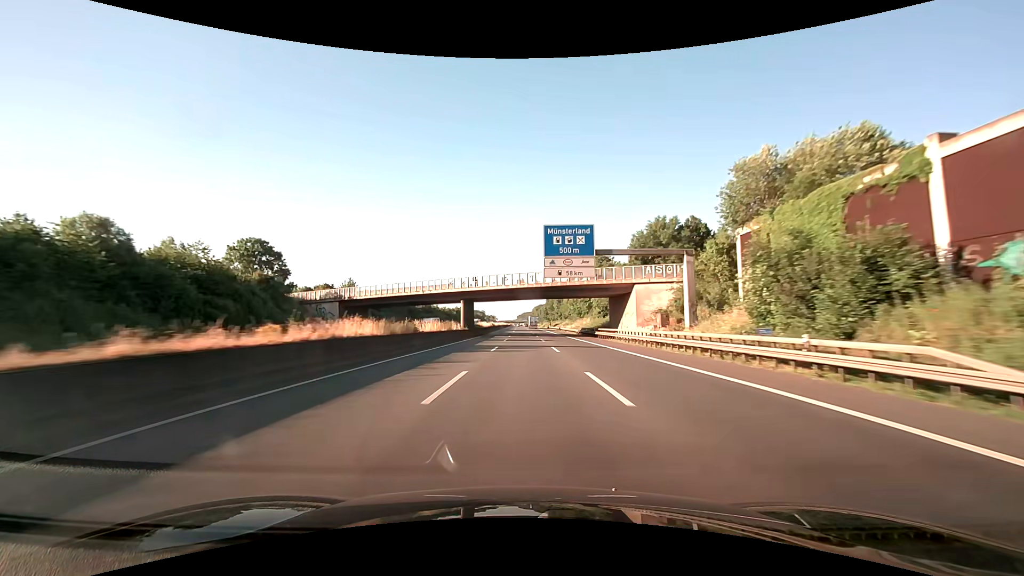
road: motorway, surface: asphalt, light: Day
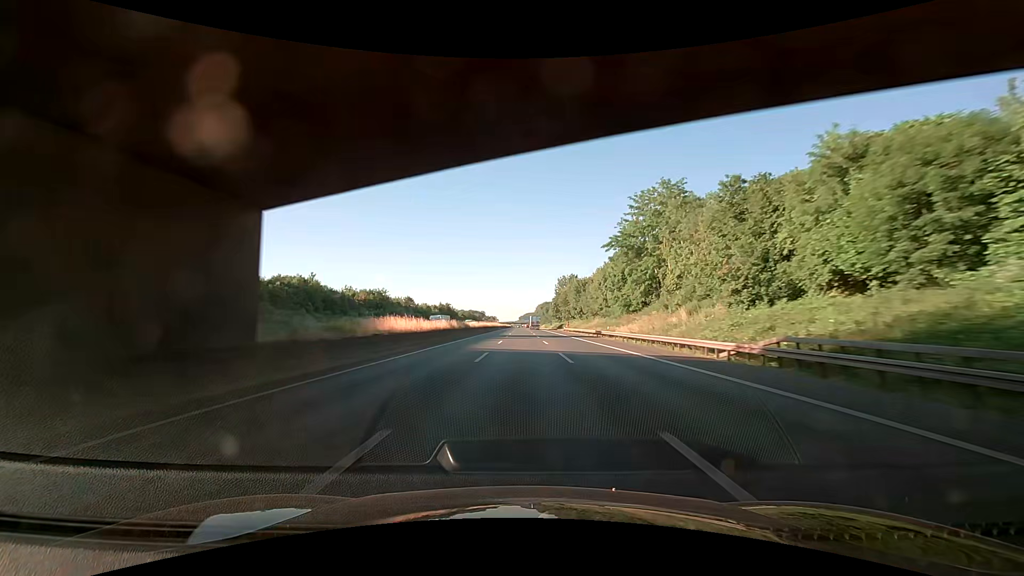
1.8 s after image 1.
(+0.1, +62.0) m; 0°
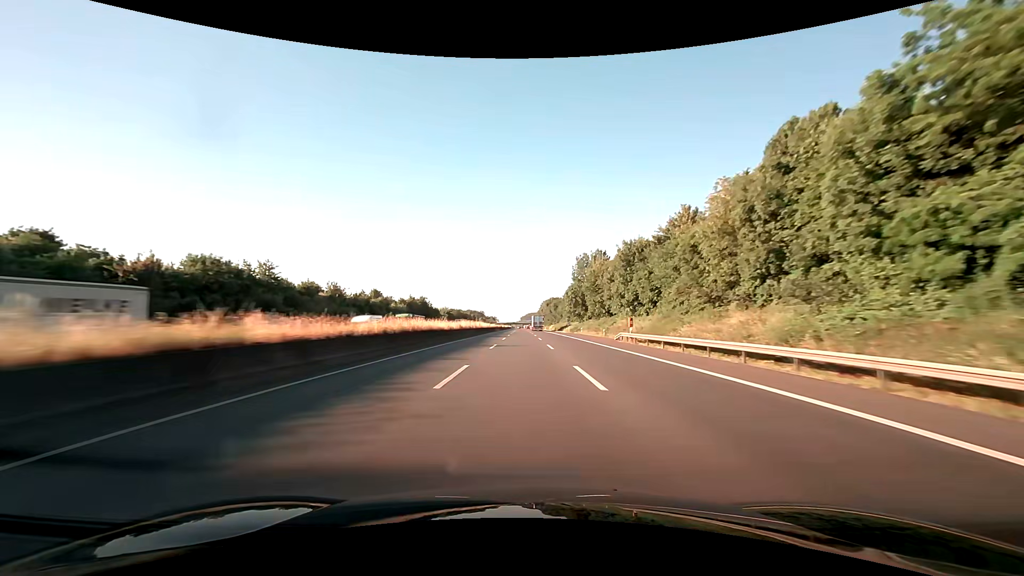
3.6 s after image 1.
(+0.2, +61.9) m; 0°
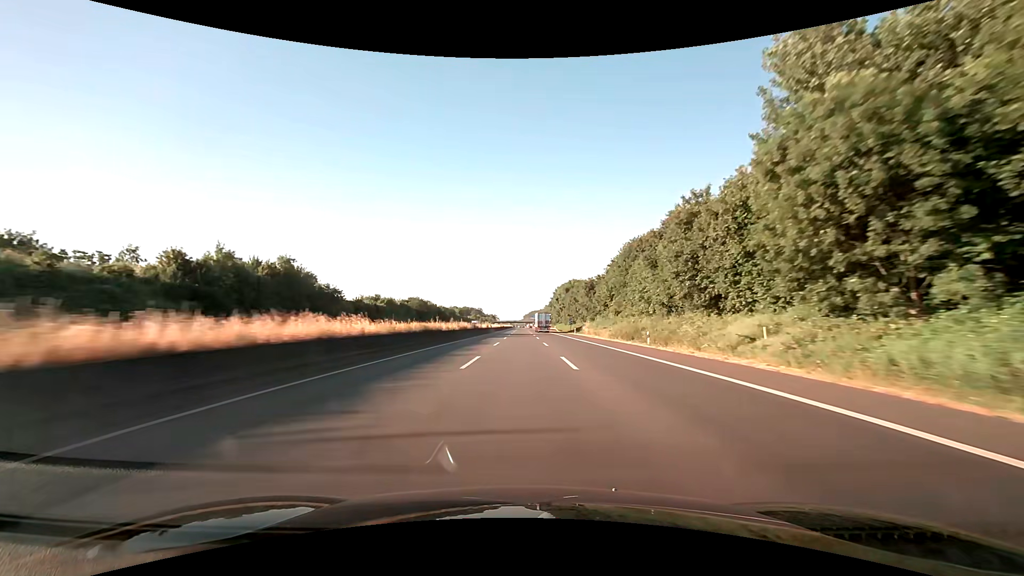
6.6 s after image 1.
(-0.3, +103.0) m; 0°
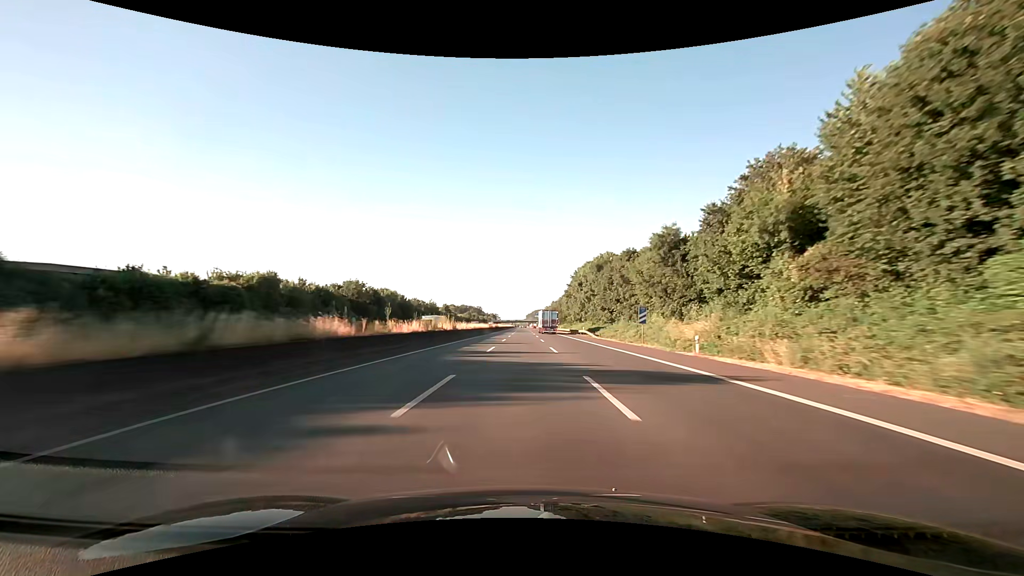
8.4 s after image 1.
(-0.1, +61.9) m; 0°
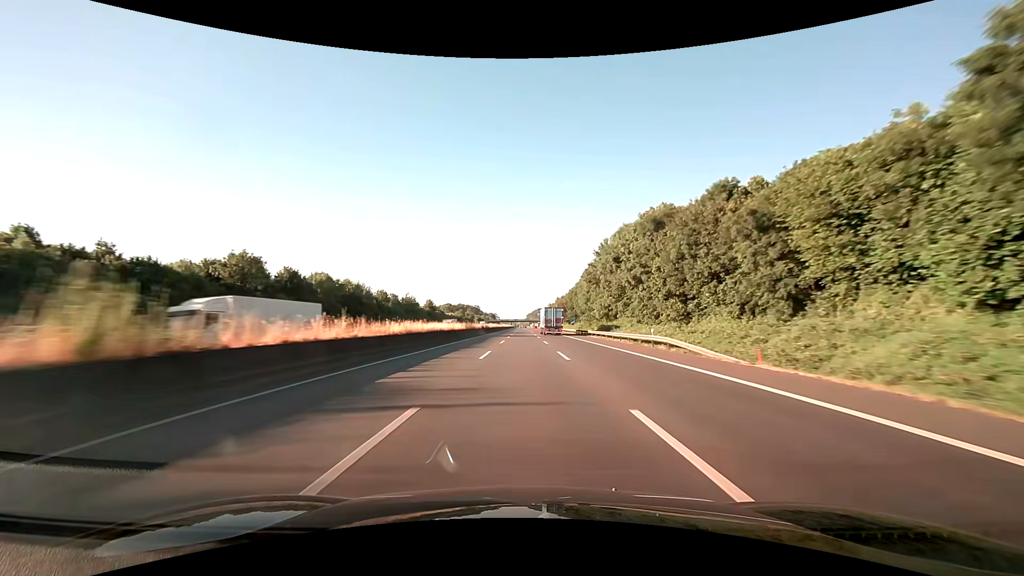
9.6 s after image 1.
(-0.1, +41.3) m; 0°
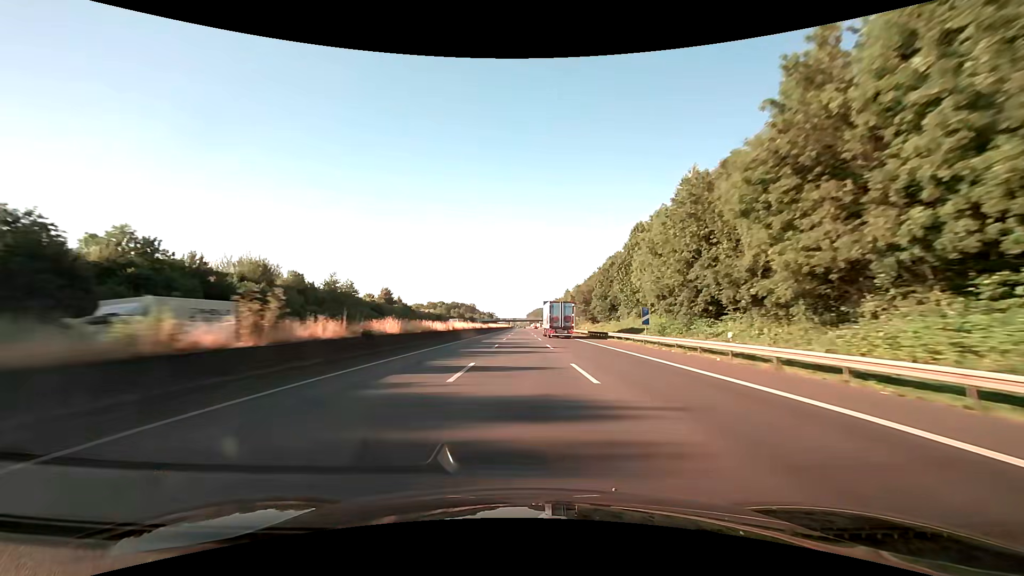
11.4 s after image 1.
(0.0, +62.0) m; 0°
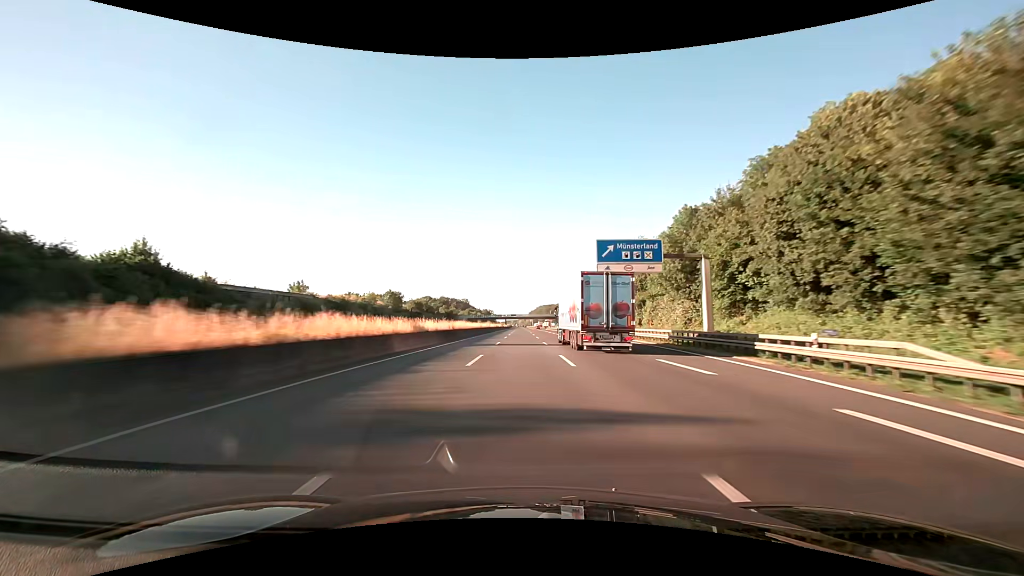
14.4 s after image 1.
(-0.3, +103.3) m; 0°
(0, +10) (0, +20) (0, +30) (0, +40) (0, +50) (0, +60) (0, +70) (0, +80) (0, +90) (0, +100) m
